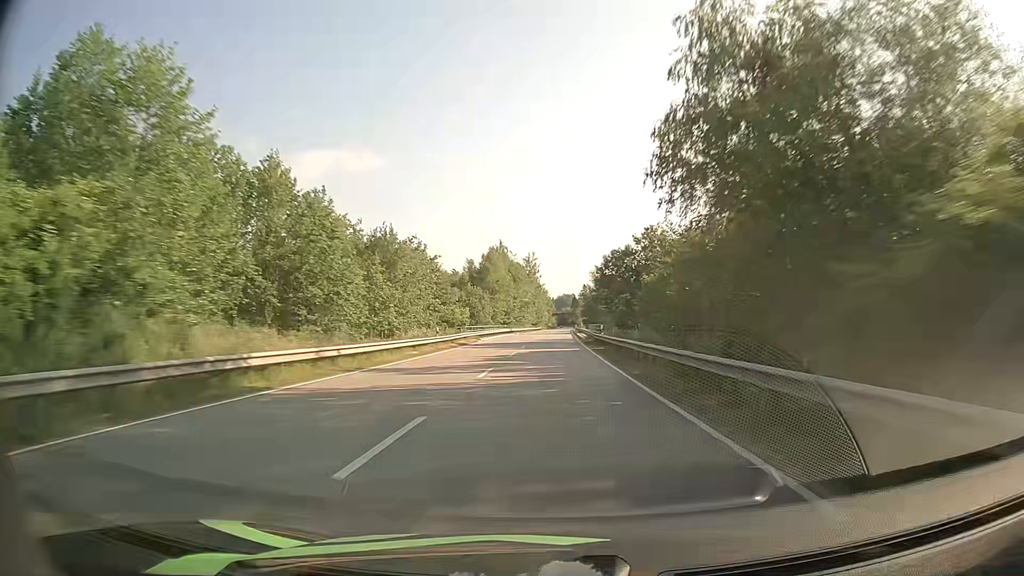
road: primary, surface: asphalt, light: Day
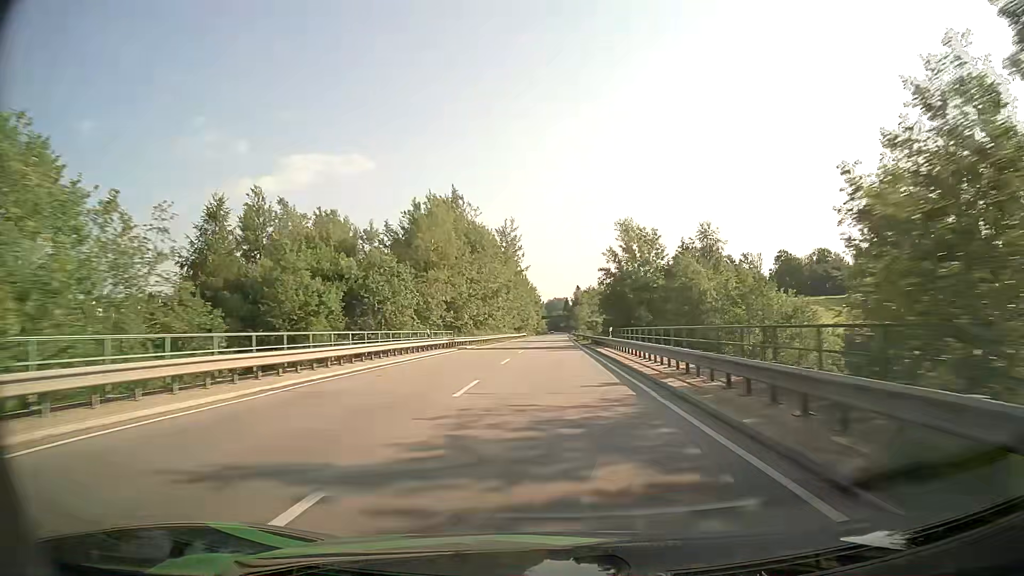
(+0.3, +52.2) m; +1°
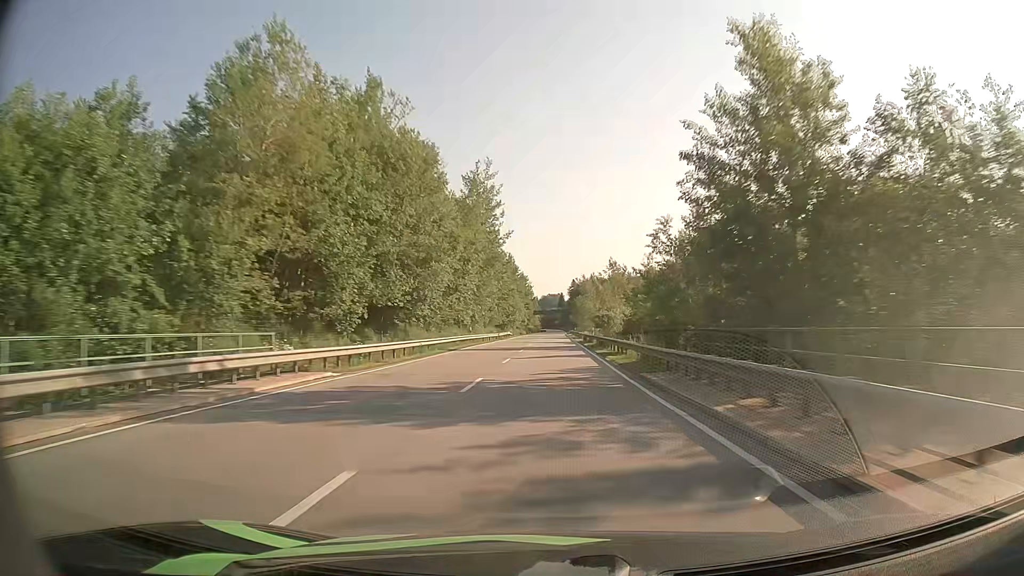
(0.0, +34.7) m; 0°
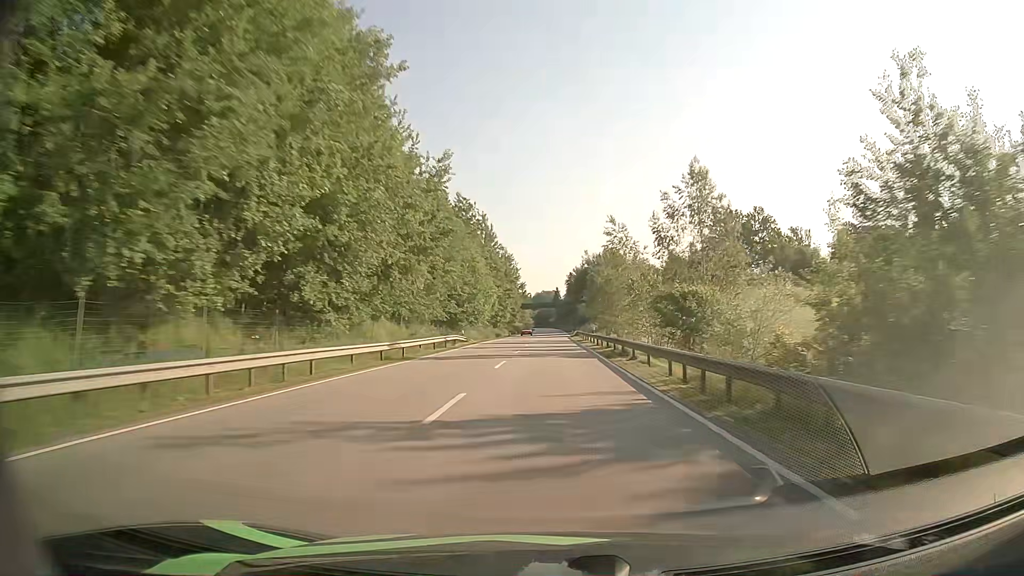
(+0.2, +52.2) m; +1°
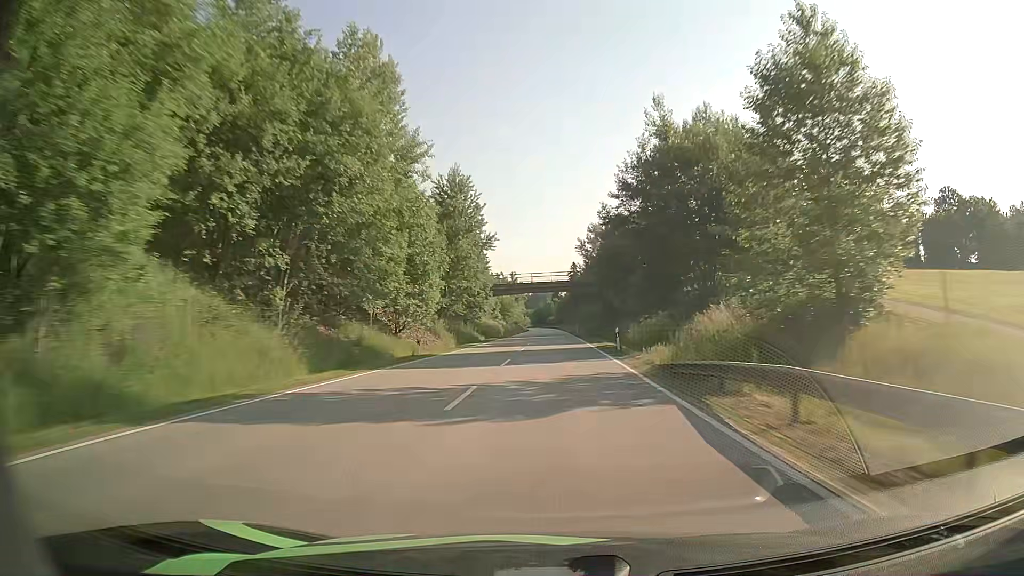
(0.0, +69.7) m; 0°
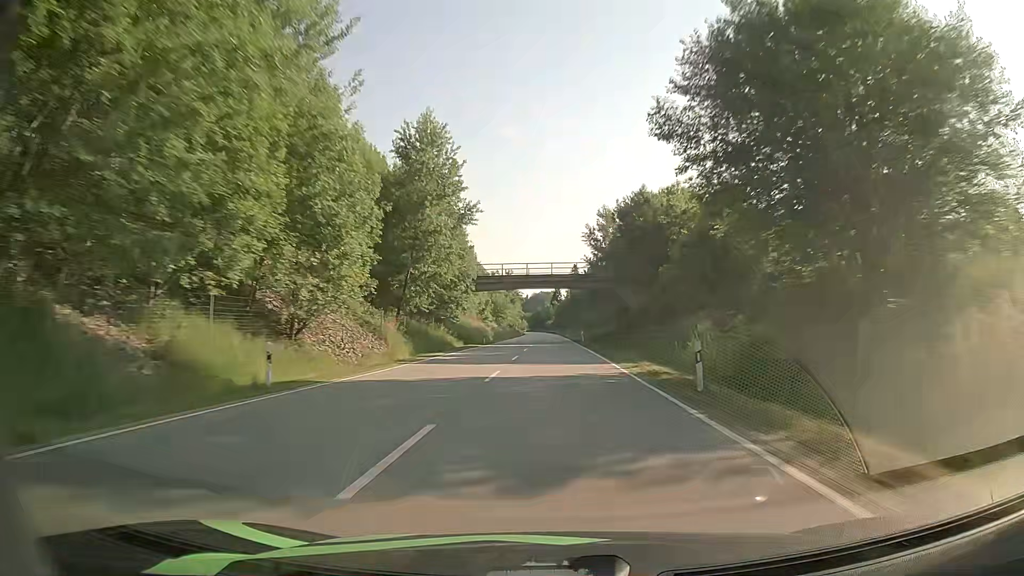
(0.0, +17.4) m; 0°
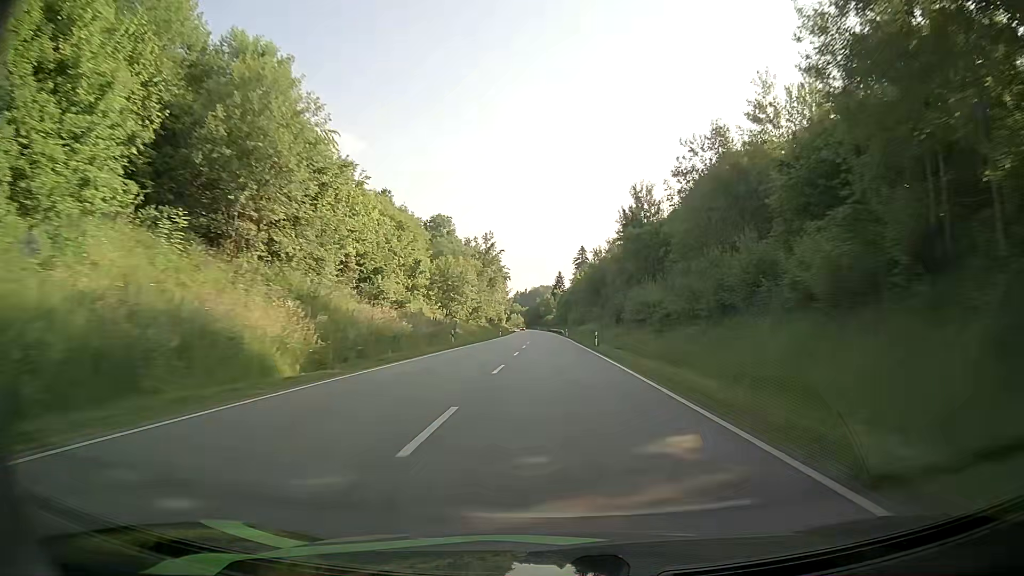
(+0.2, +69.6) m; +1°
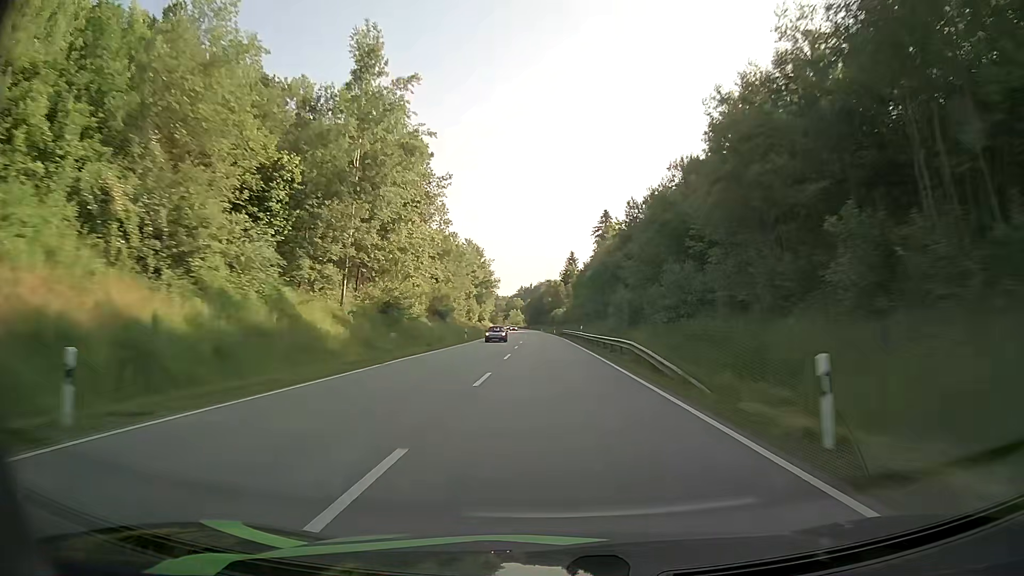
(-1.6, +87.1) m; -1°
(0, +10) (0, +20) (0, +30) (0, +40) (0, +50) (-1, +60) (-1, +70) (-1, +80) (-1, +90) (-2, +100) m
